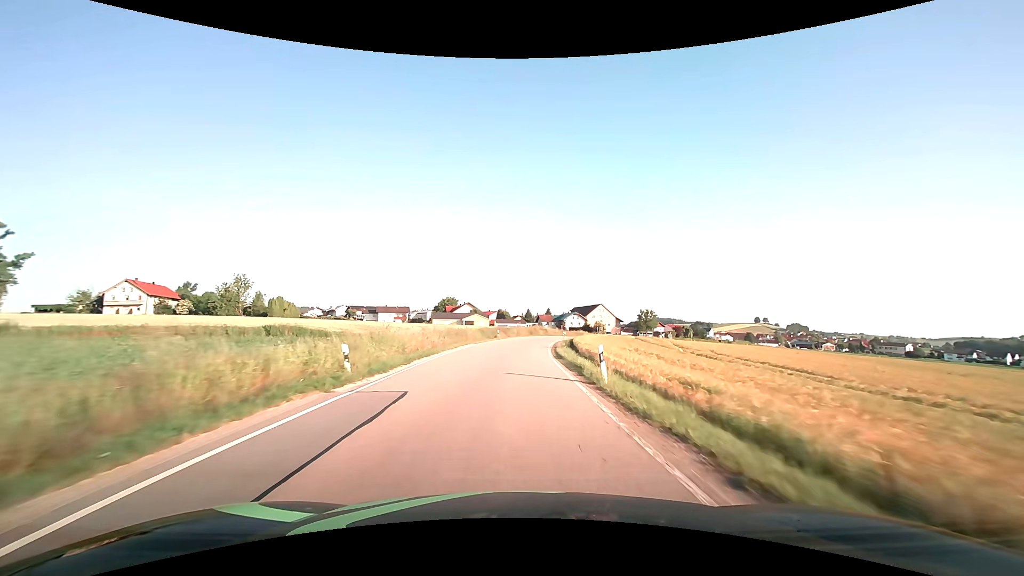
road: secondary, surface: asphalt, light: Day
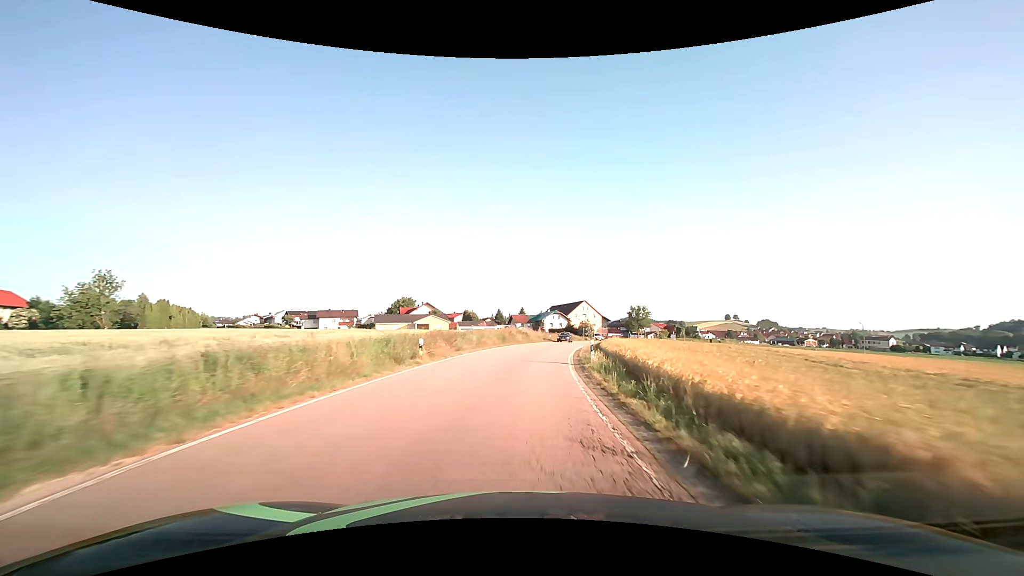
(+0.5, +31.9) m; +3°
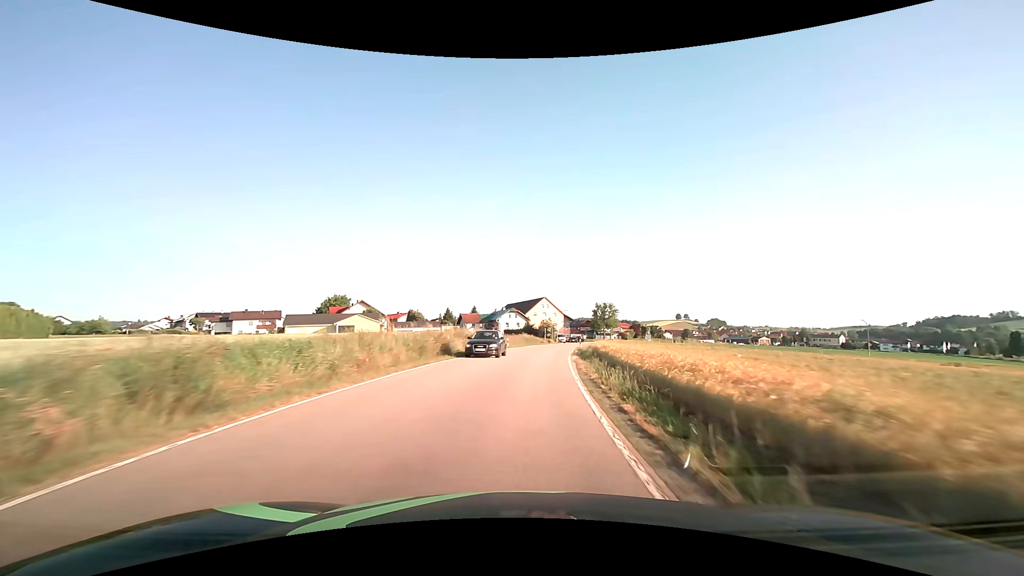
(+0.9, +21.2) m; +5°
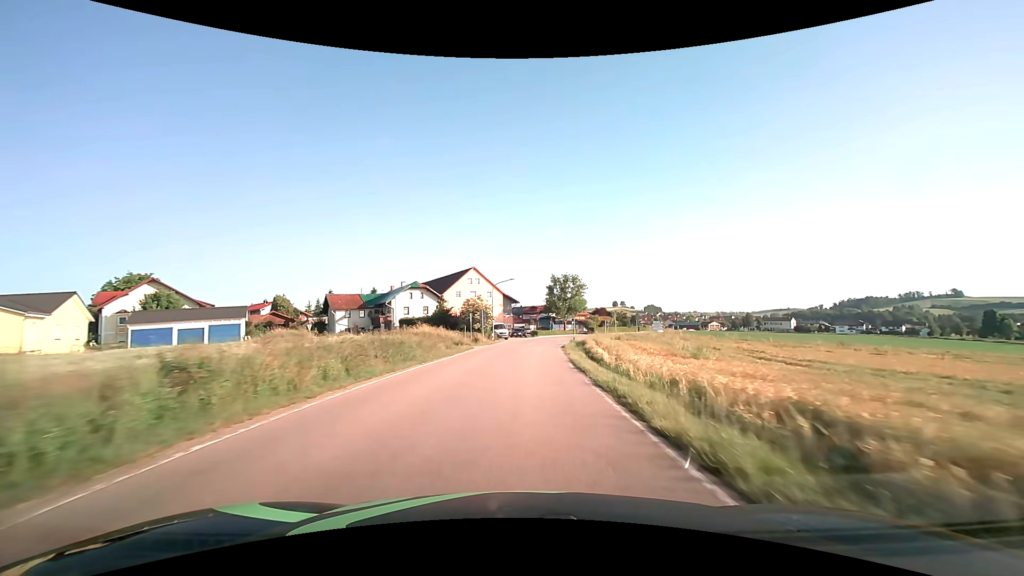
(+4.2, +53.3) m; +7°
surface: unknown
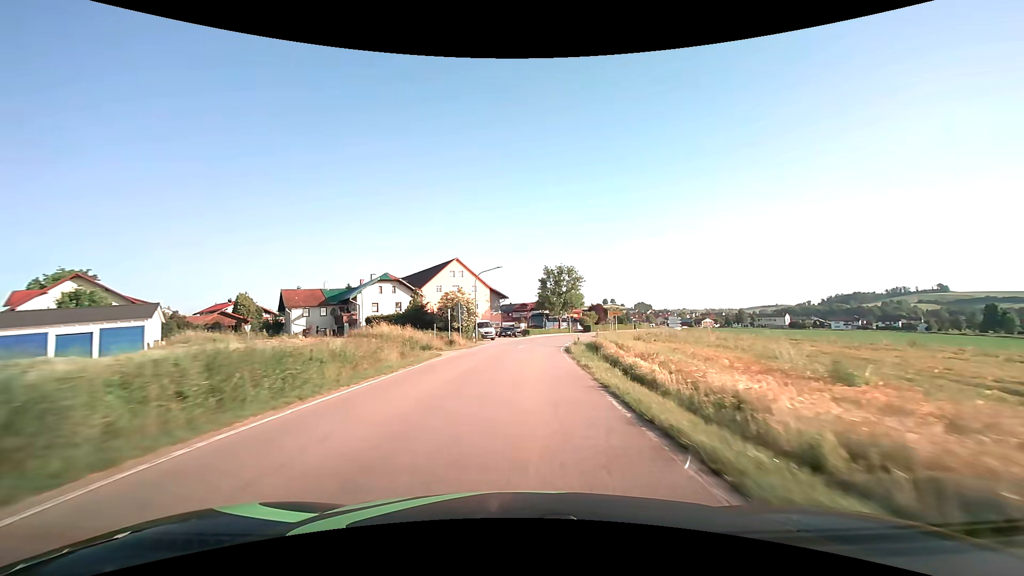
(+0.1, +10.8) m; +1°
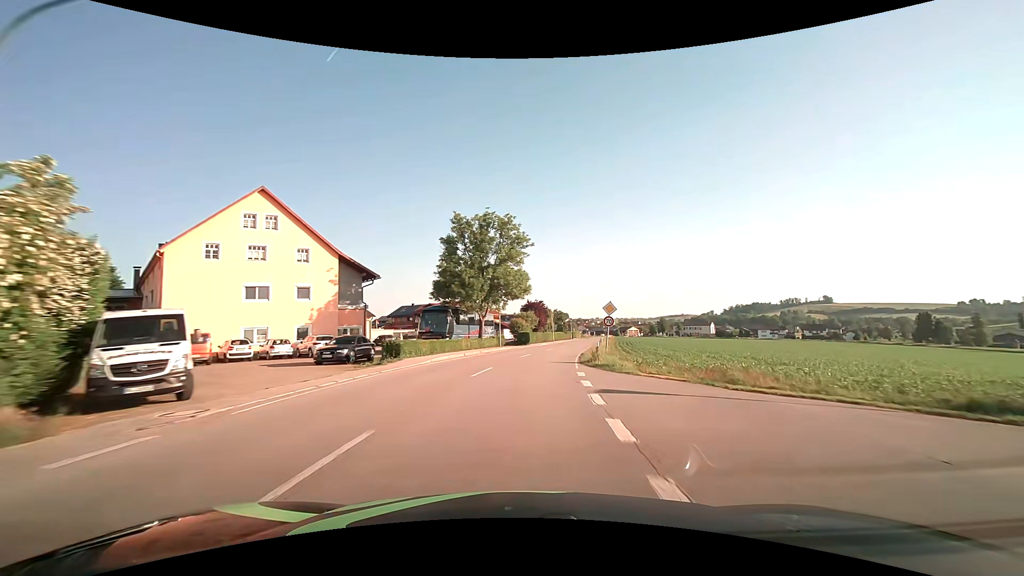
(+2.7, +43.1) m; +9°
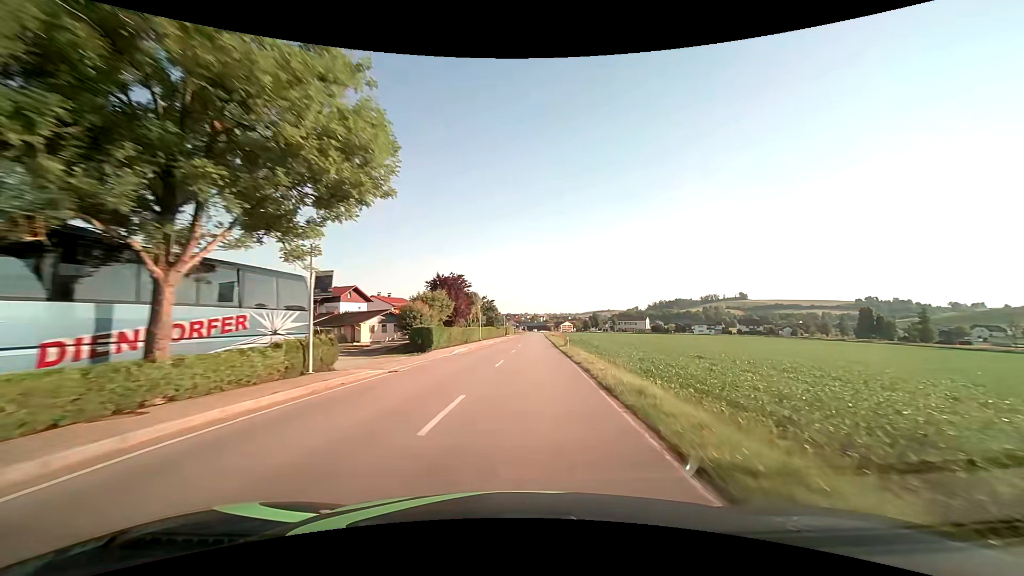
(+2.5, +32.2) m; +9°
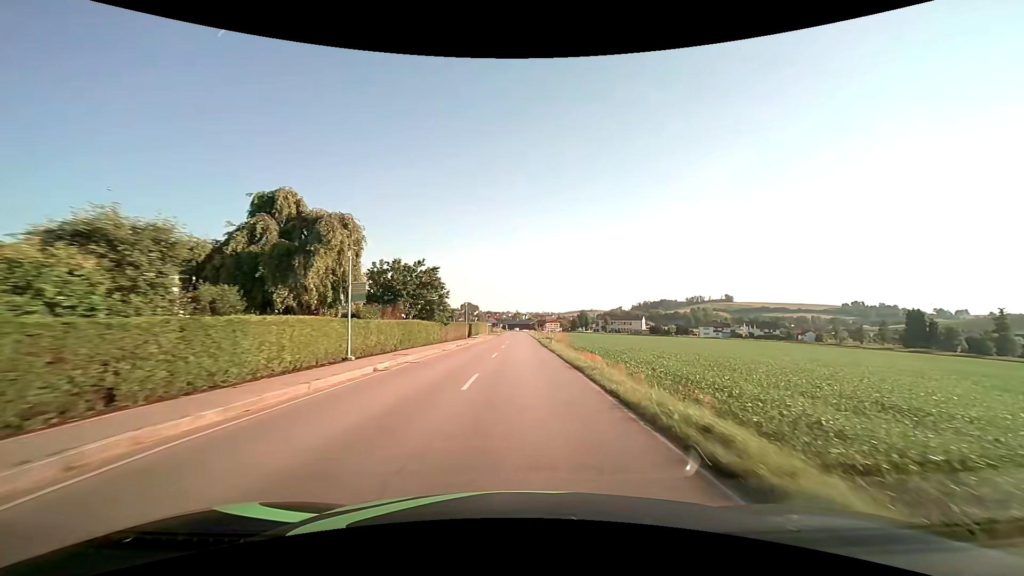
(+1.3, +43.2) m; +2°
(0, +10) (0, +20) (0, +30) (0, +40) (0, +50) (+1, +60) (+1, +70) (+1, +80) (+1, +90) (+1, +100) m
